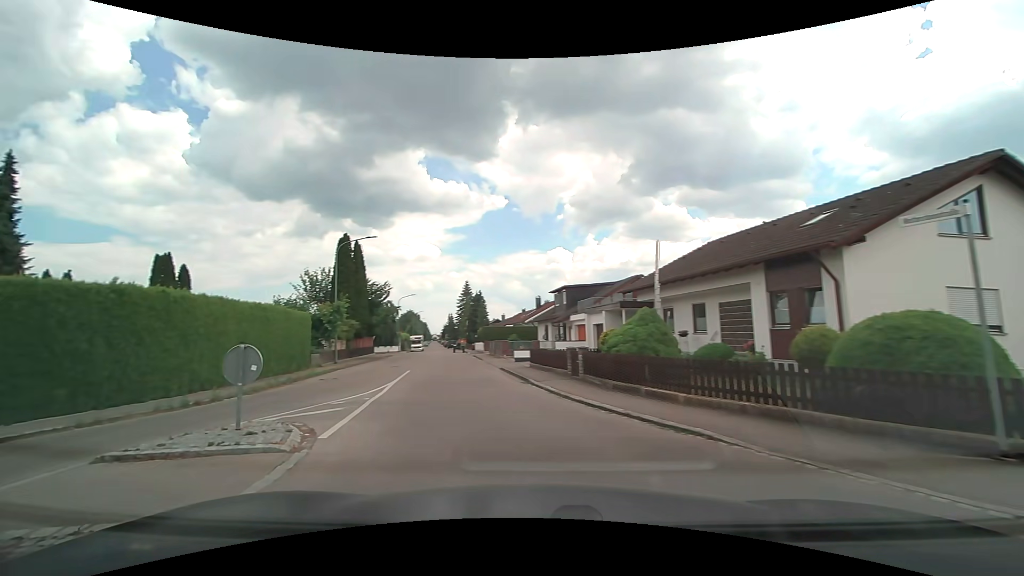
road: residential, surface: asphalt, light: Day
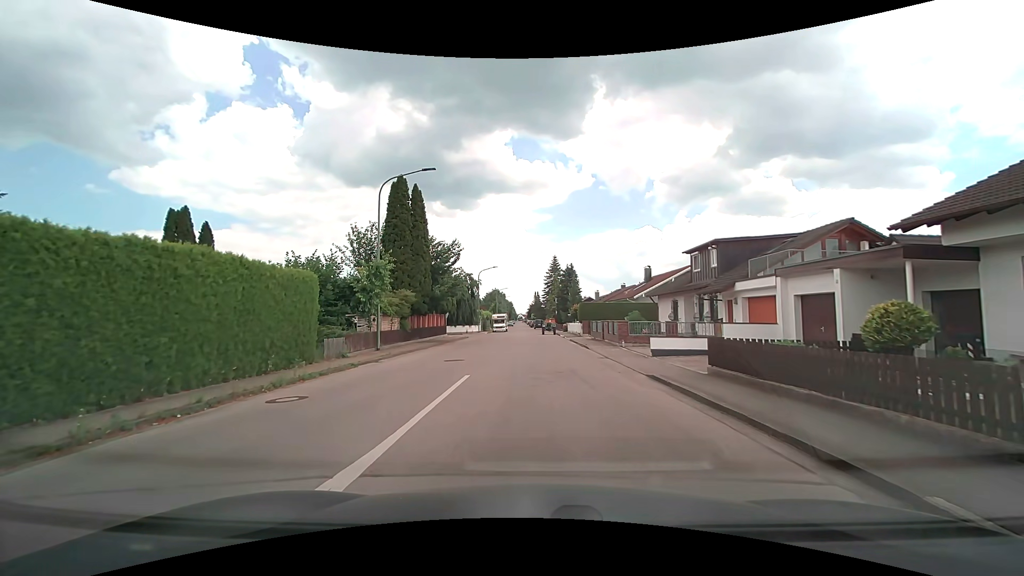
(-1.8, +12.7) m; -9°
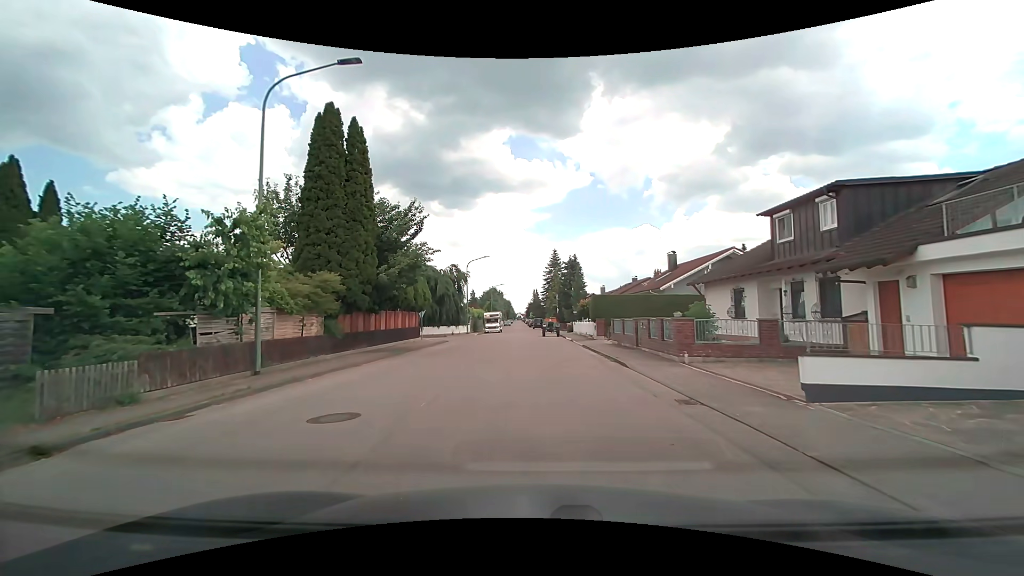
(+0.1, +11.2) m; 0°
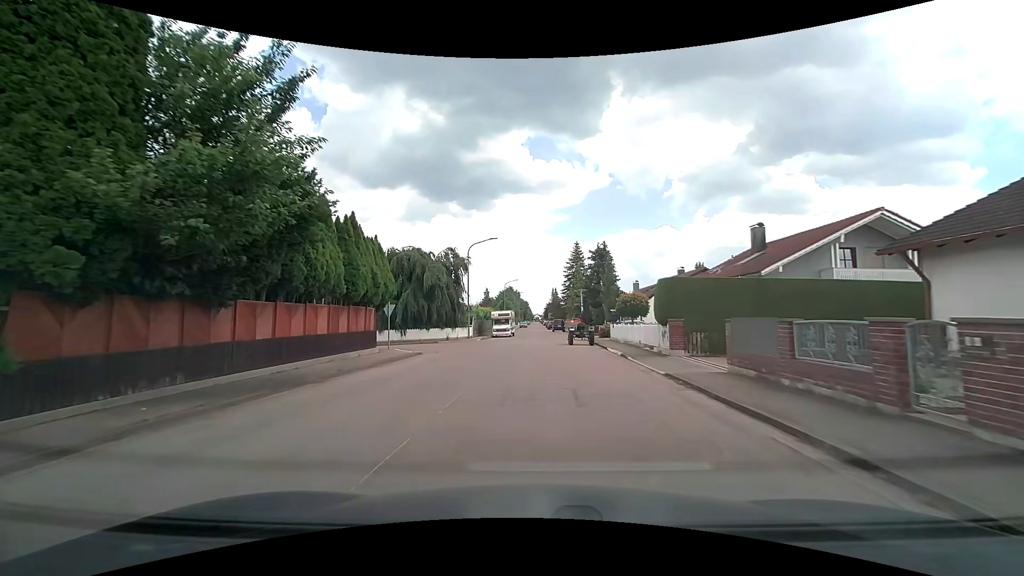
(-0.2, +14.4) m; -2°
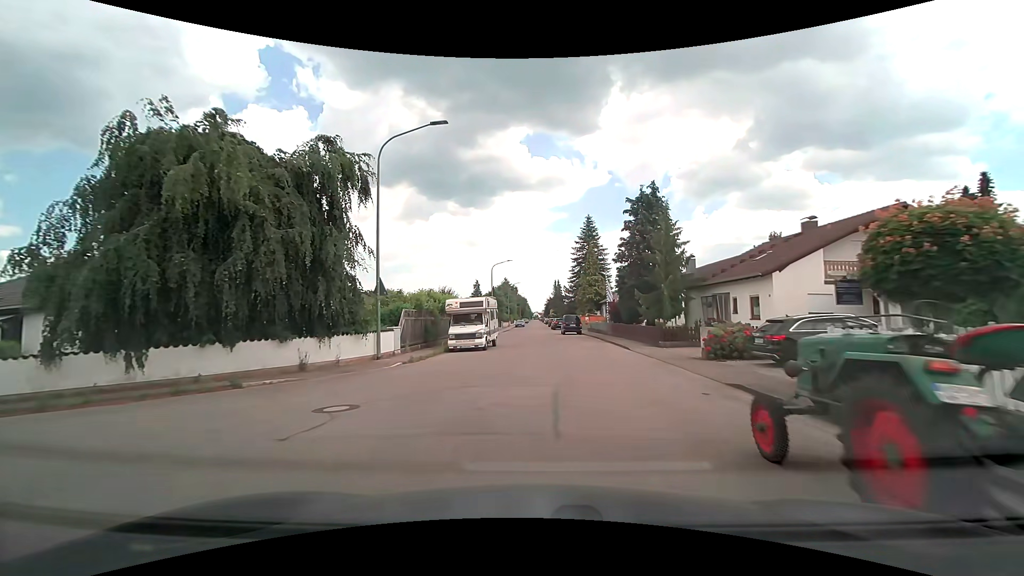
(-0.1, +27.6) m; 0°
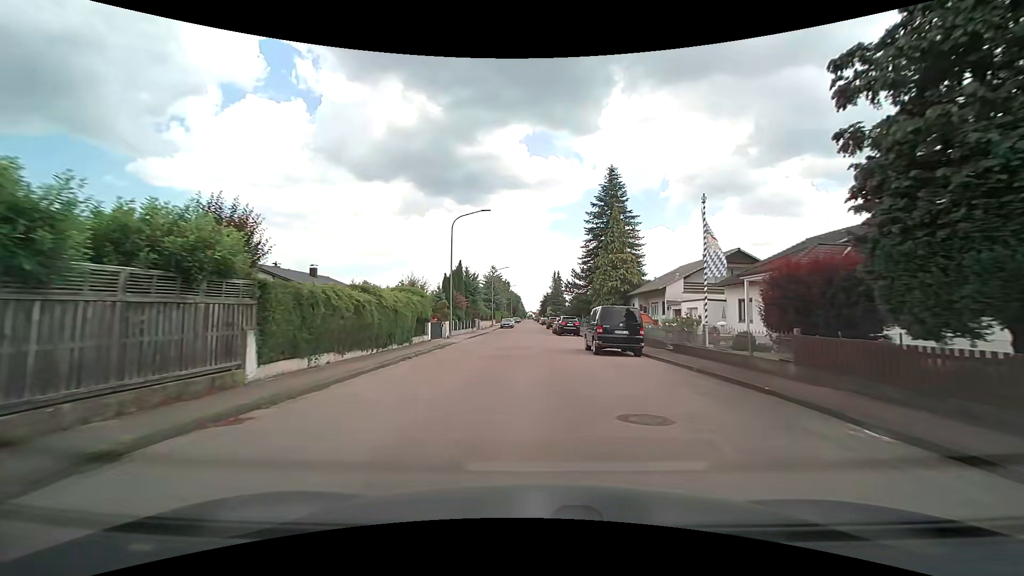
(0.0, +30.0) m; 0°
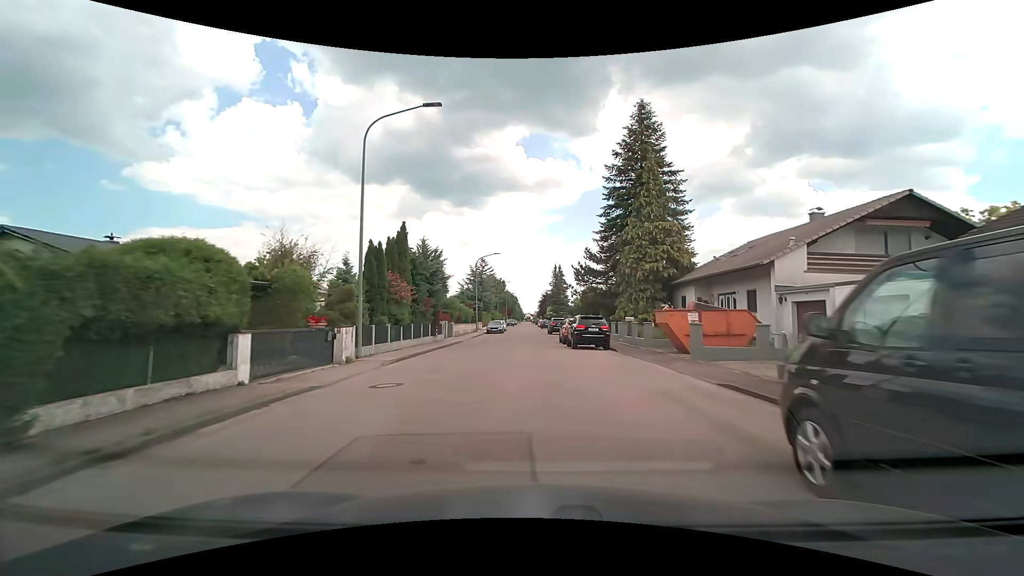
(+0.1, +18.9) m; 0°
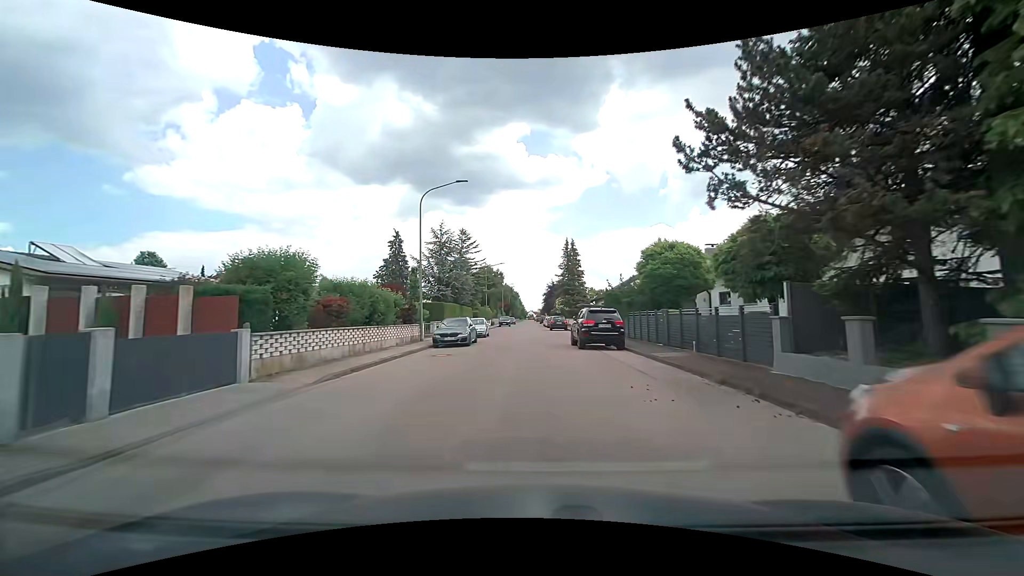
(-0.2, +31.4) m; -1°
